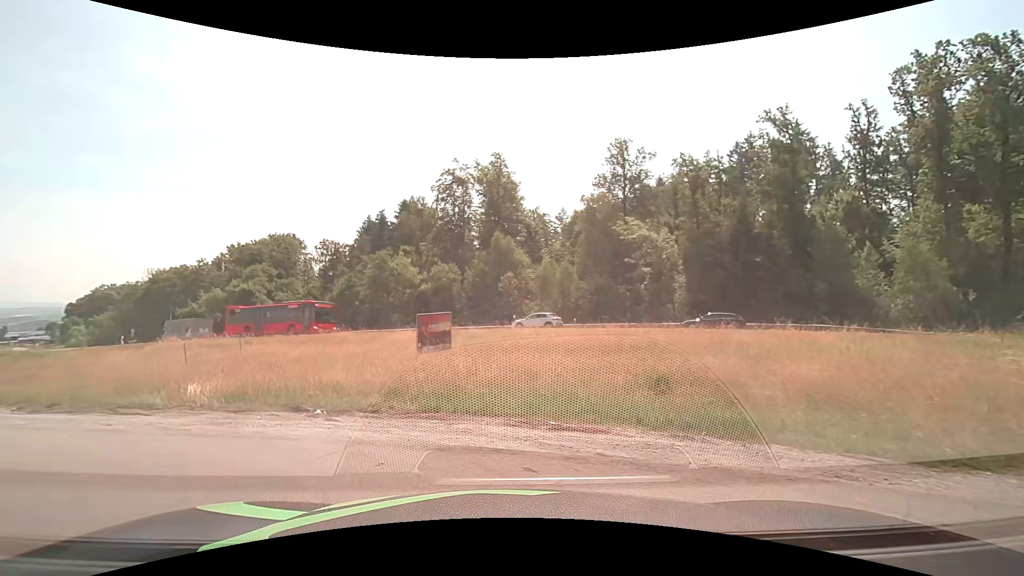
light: Day
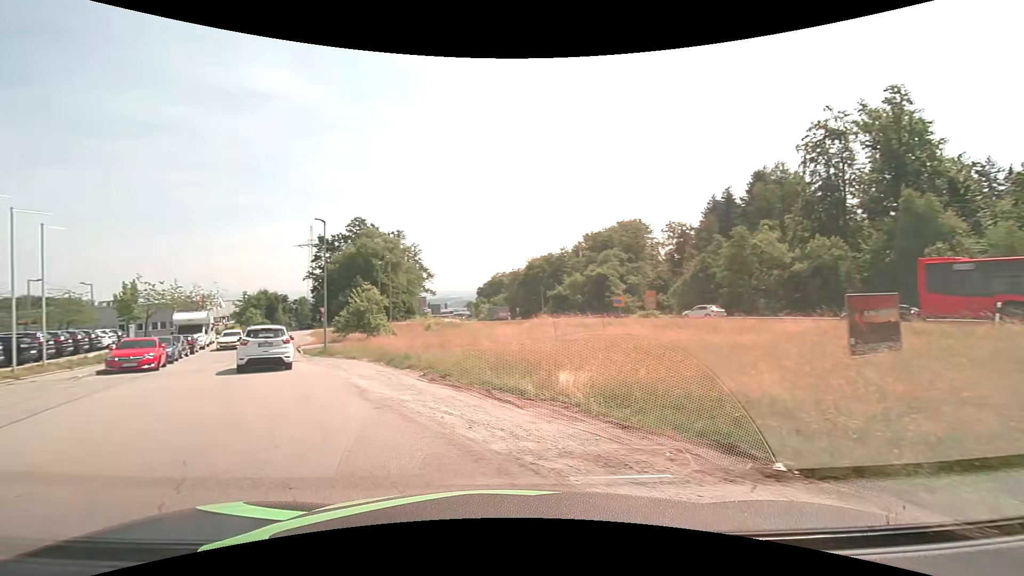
(-2.0, +5.4) m; -39°
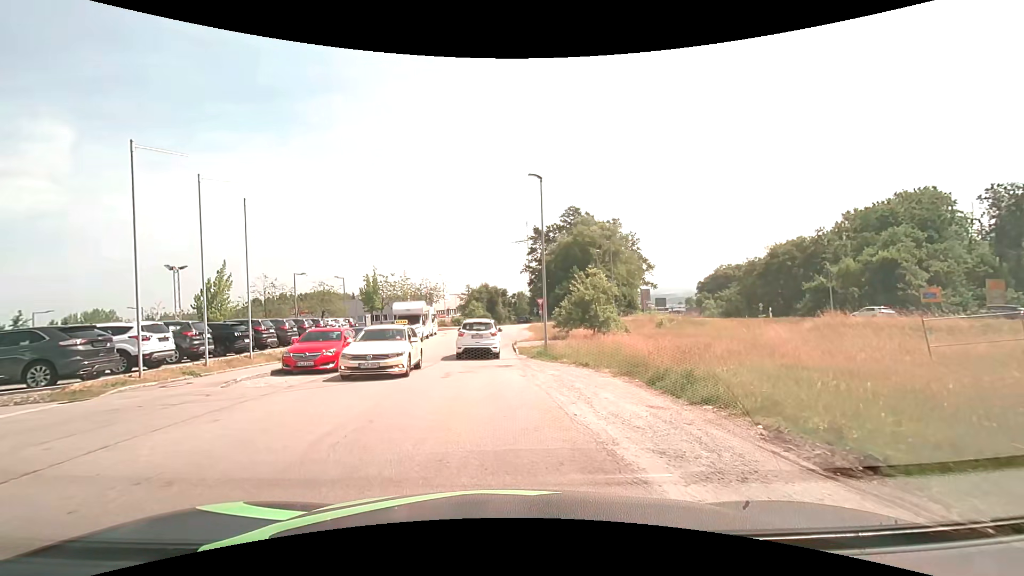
(-2.7, +9.2) m; -24°
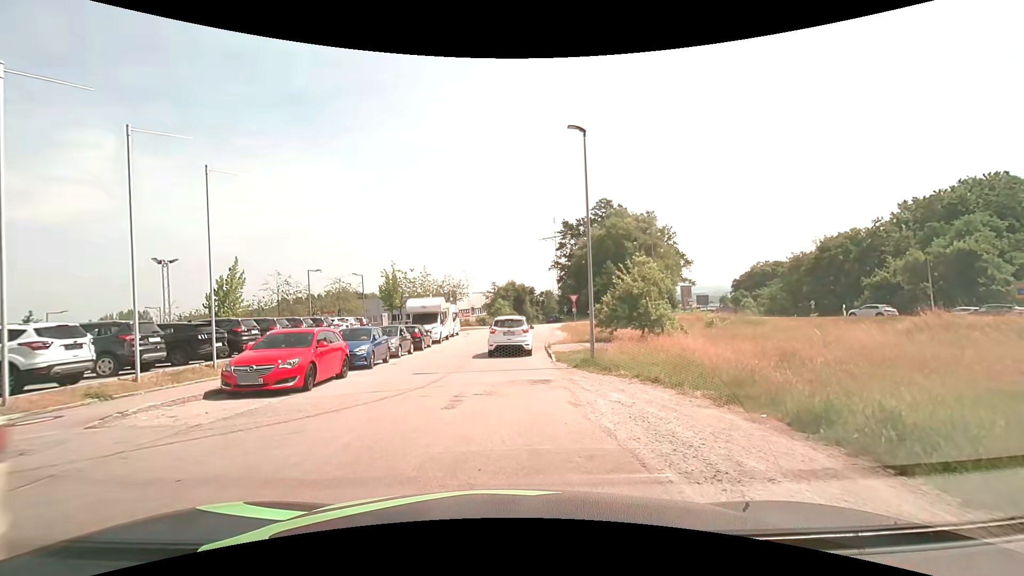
(-0.2, +5.2) m; -3°
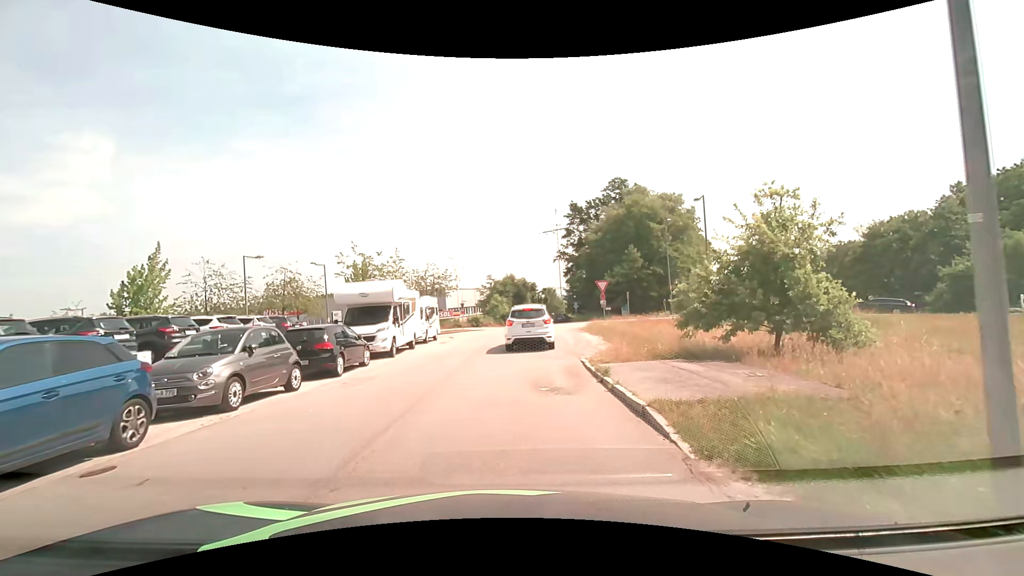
(-0.1, +13.7) m; +1°
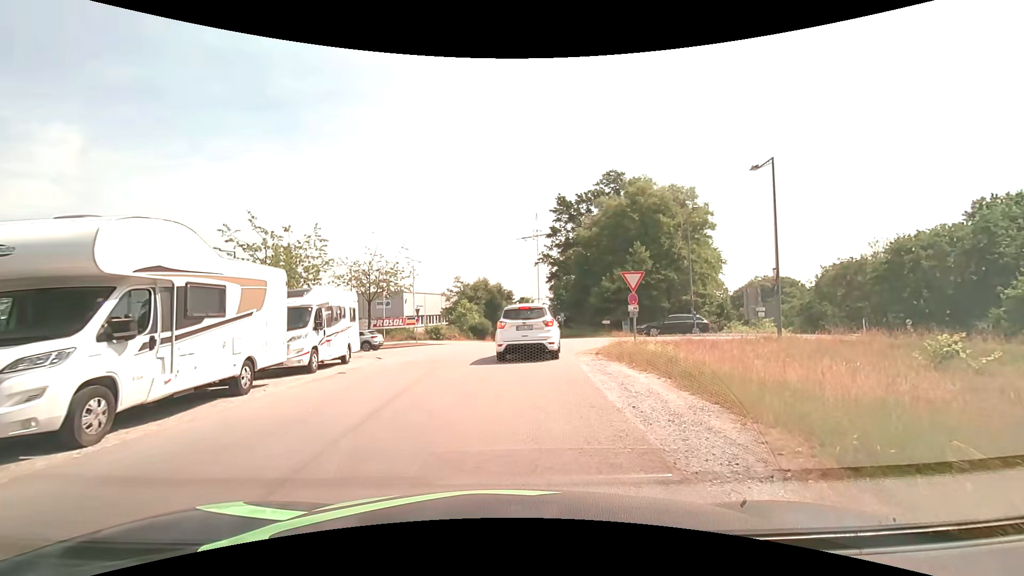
(+0.3, +12.7) m; +3°
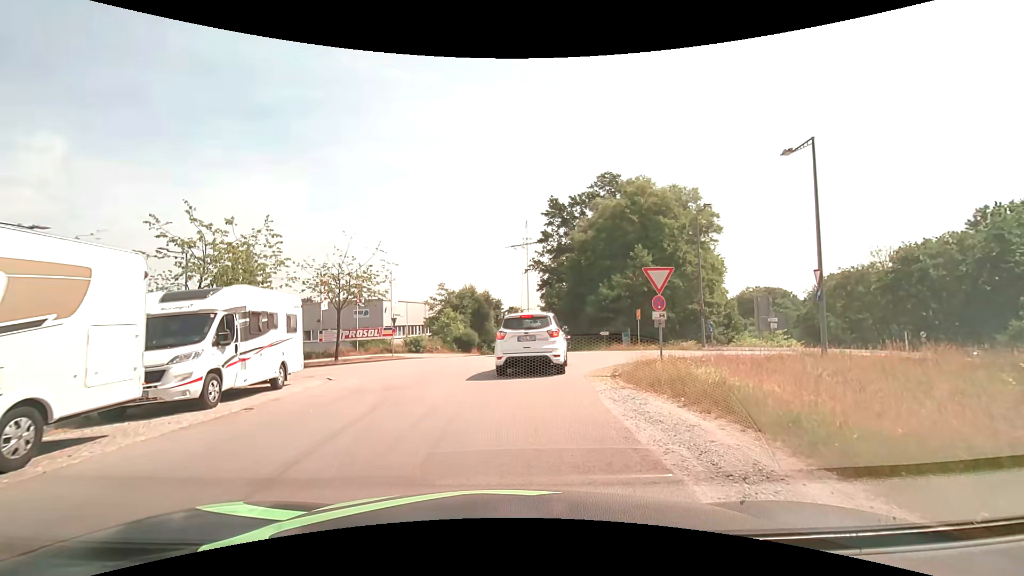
(0.0, +4.4) m; +2°
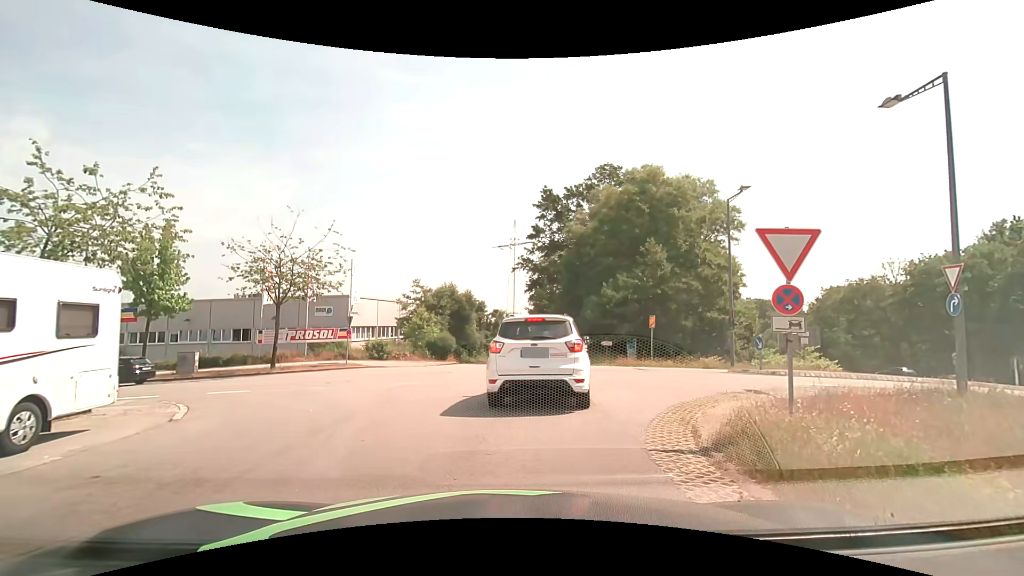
(-0.1, +6.7) m; 0°
(0, +10) (0, +20) (-8, +26) (-18, +28) (-28, +29) (-38, +31) (-48, +32) (-57, +34) (-67, +36) (-77, +39) m
